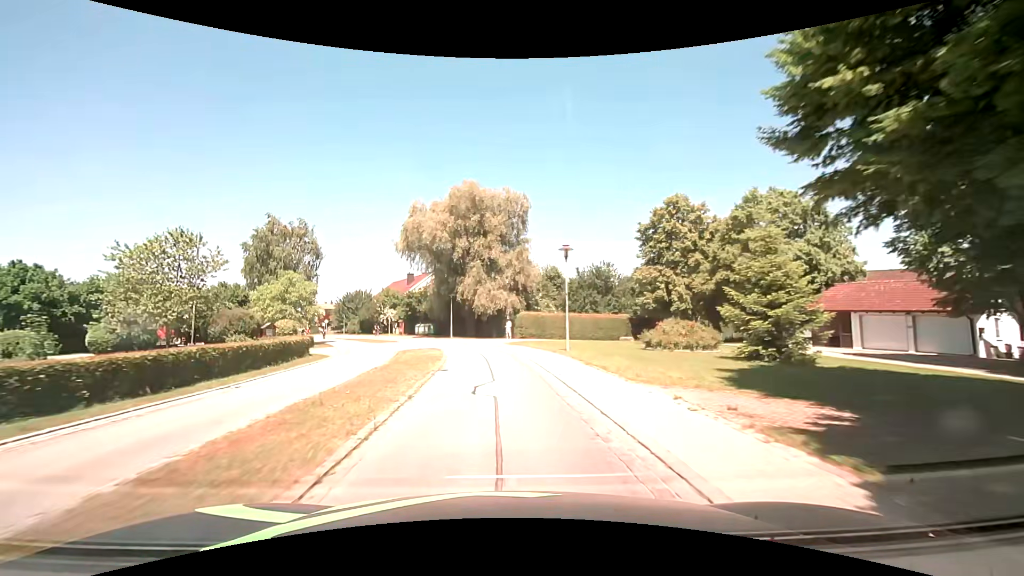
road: secondary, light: Day
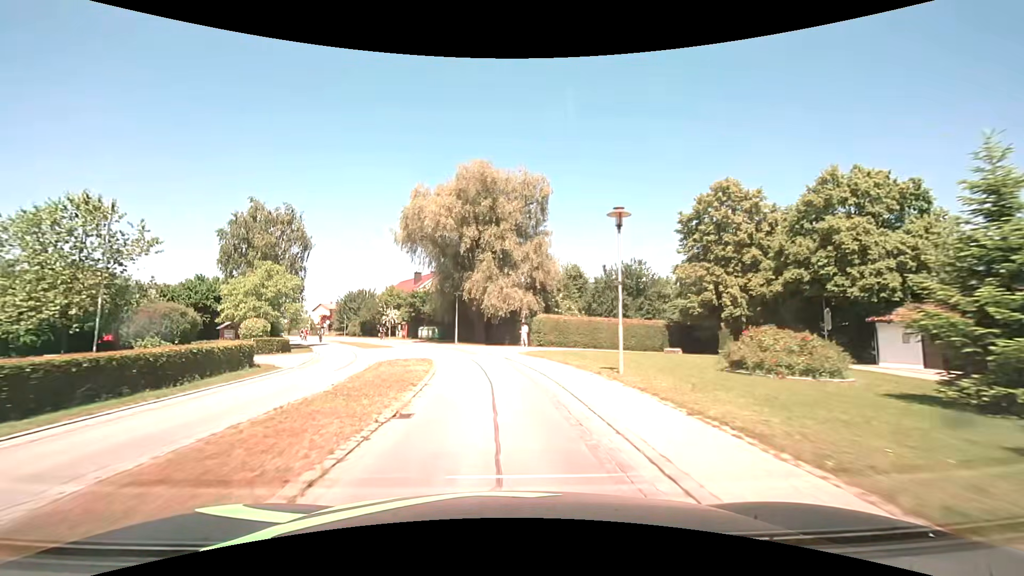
(0.0, +7.6) m; -1°
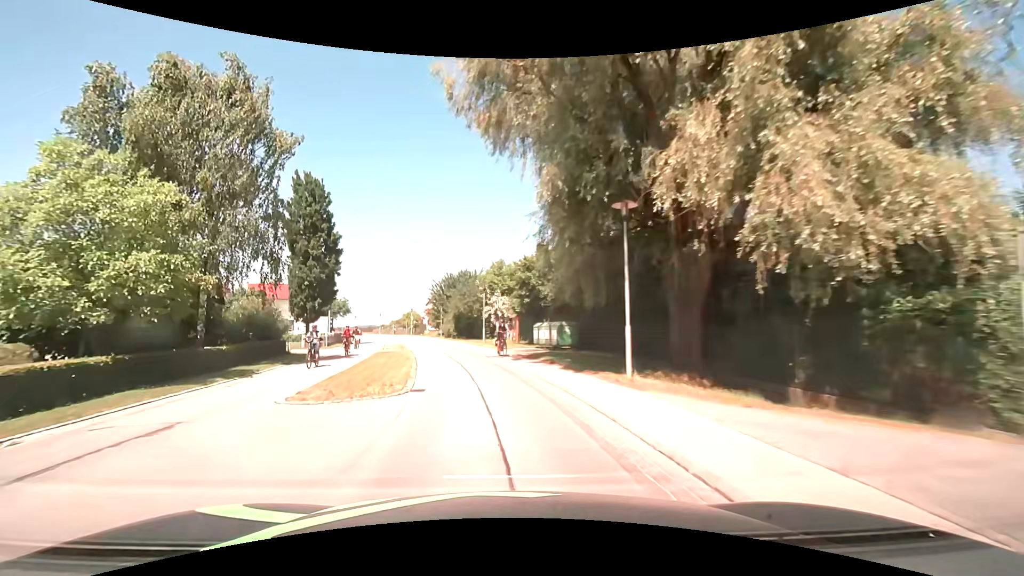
(-3.1, +30.1) m; -15°
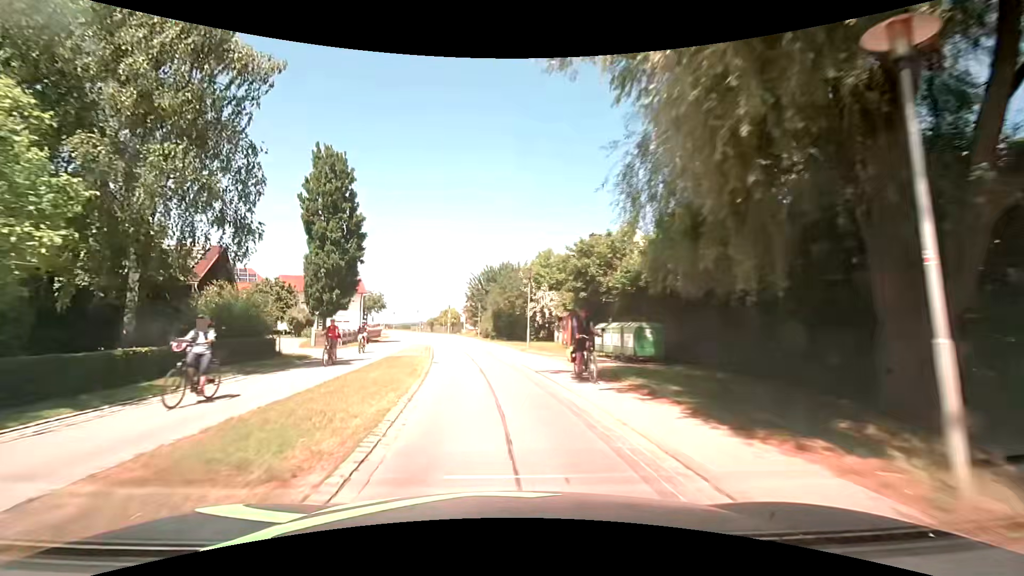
(-0.4, +7.6) m; -5°
(0, +10) (-1, +20) (-3, +30) (-4, +40) (-6, +50) (-8, +59) (-10, +69) (-13, +79) (-17, +88) (-20, +97) m
